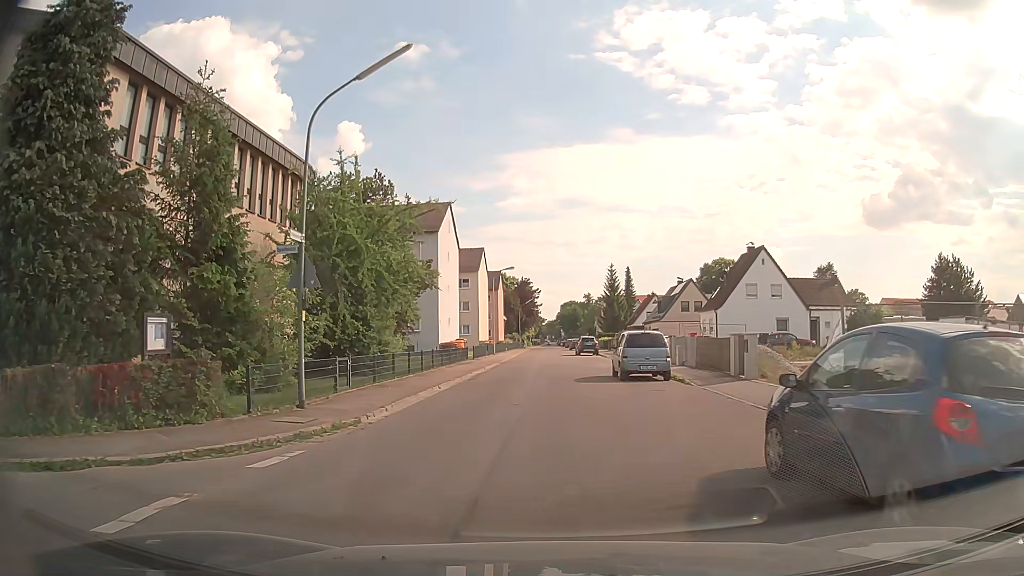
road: unclassified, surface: asphalt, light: Day
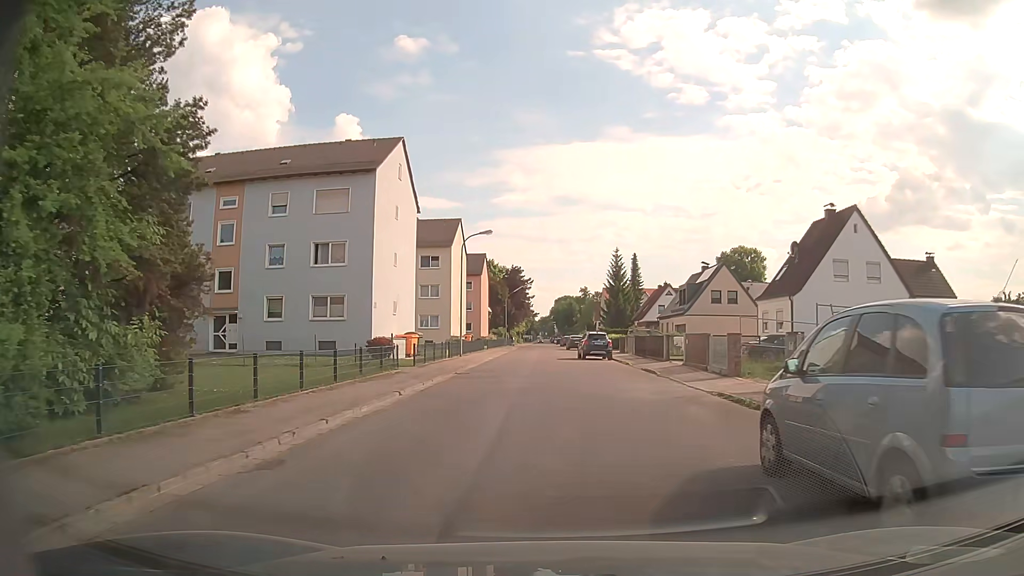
(+0.4, +18.4) m; +1°
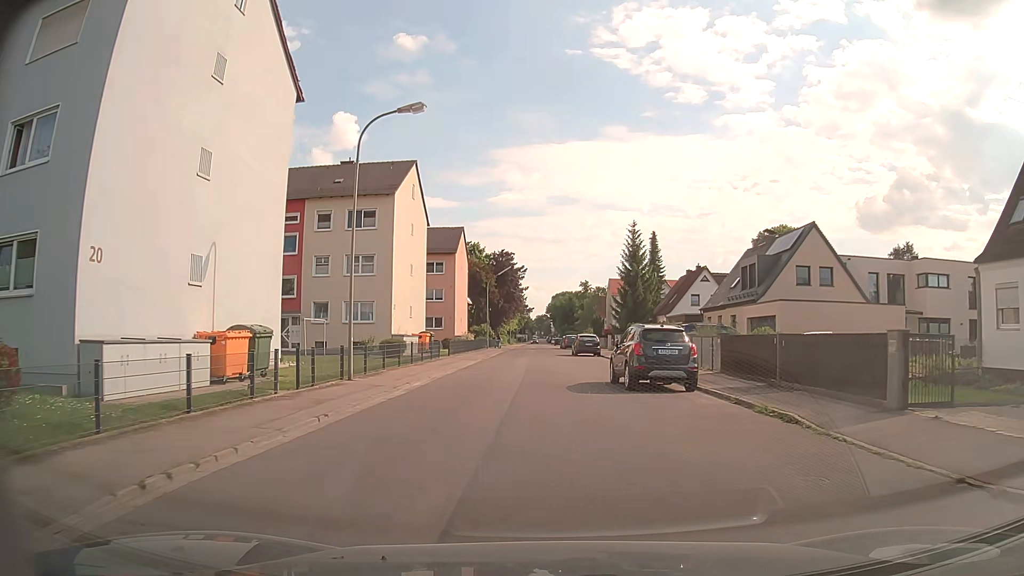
(+0.2, +23.3) m; +1°
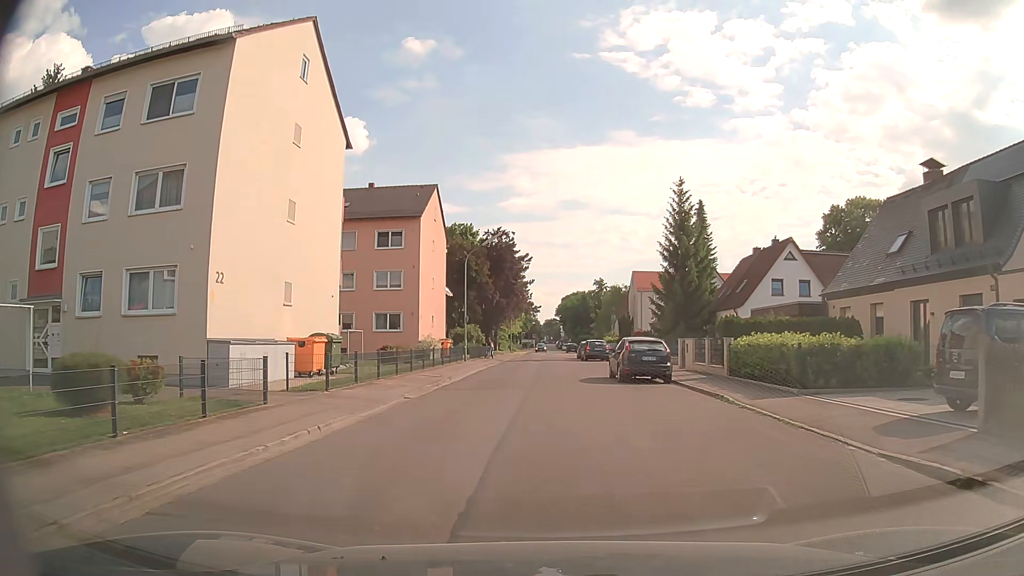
(-0.4, +23.5) m; -2°
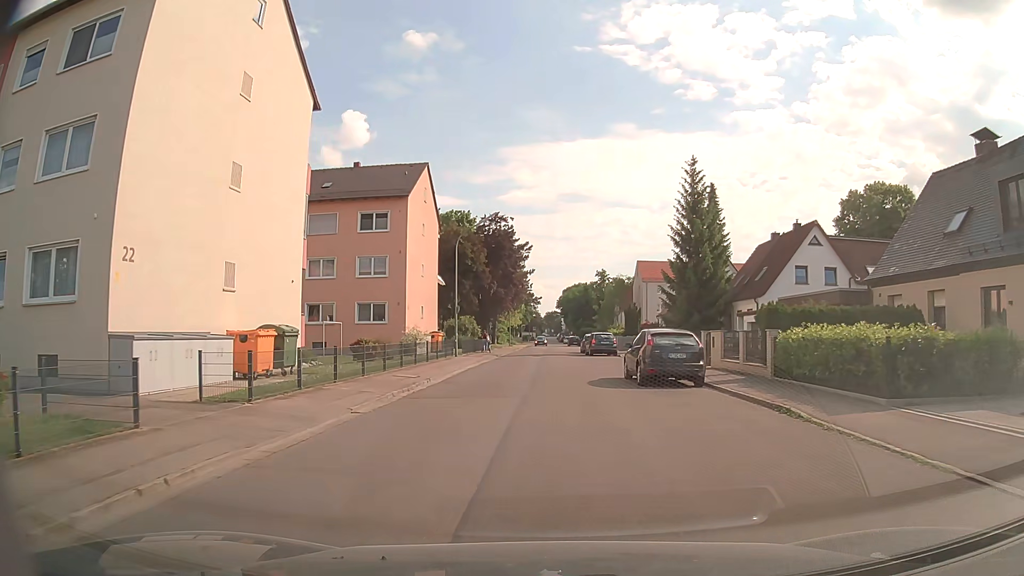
(0.0, +4.5) m; +1°
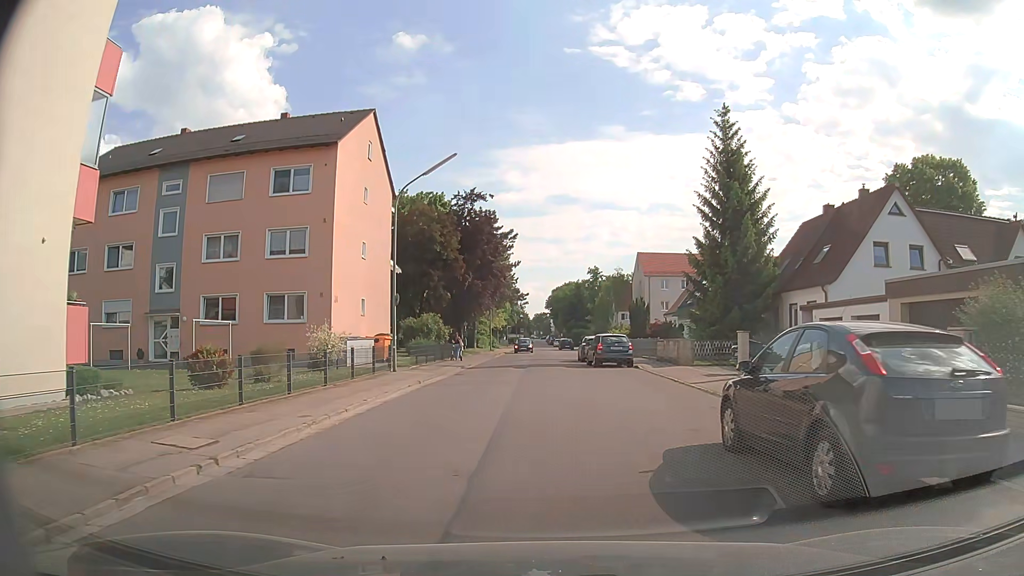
(0.0, +12.5) m; 0°
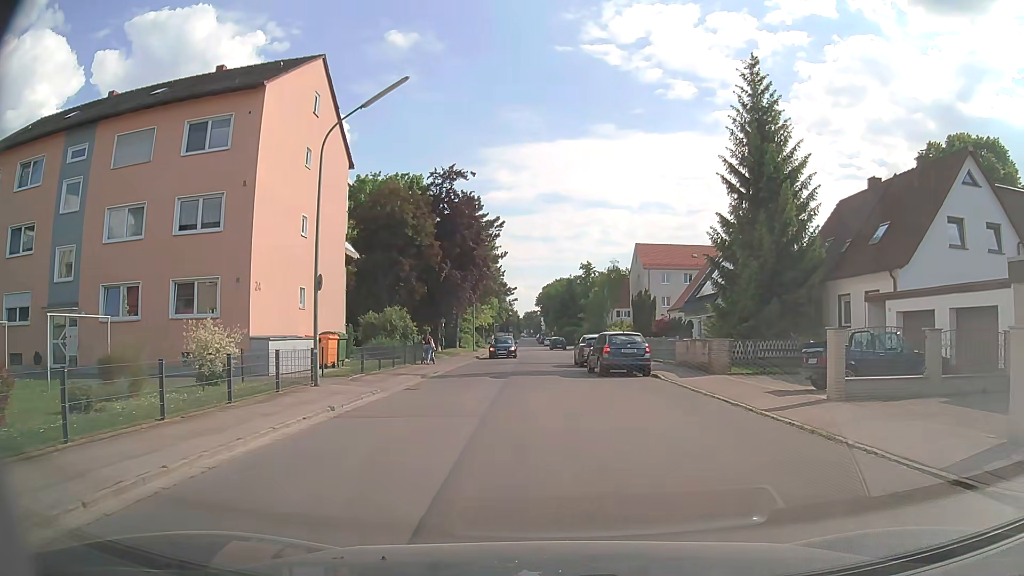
(+0.1, +7.4) m; +1°
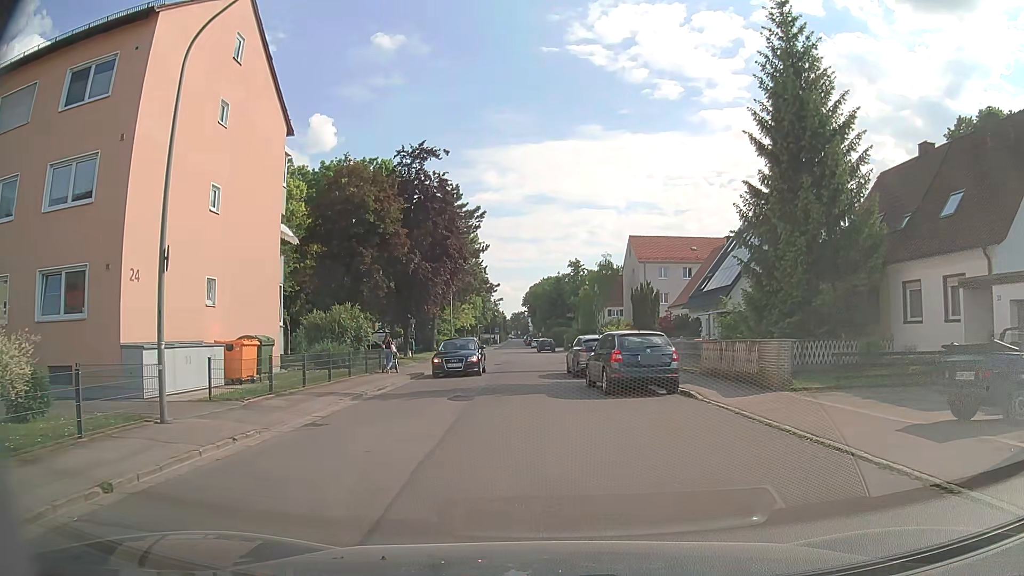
(+0.1, +6.7) m; +2°
(0, +10) (-1, +20) (-2, +30) (-2, +40) (-2, +50) (-3, +60) (-3, +70) (-4, +80) (-4, +90) (-5, +100) m
